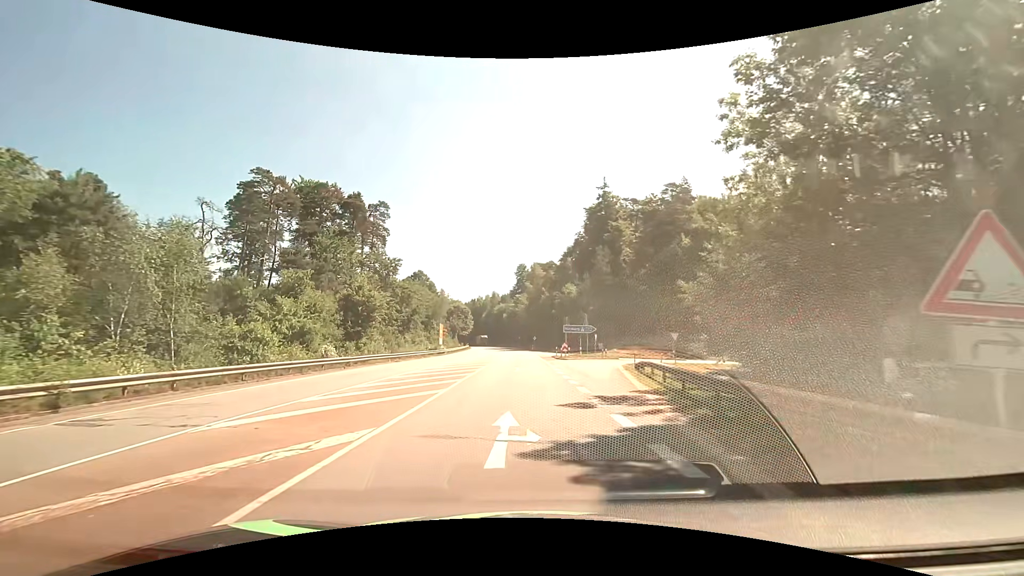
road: secondary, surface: asphalt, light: Day
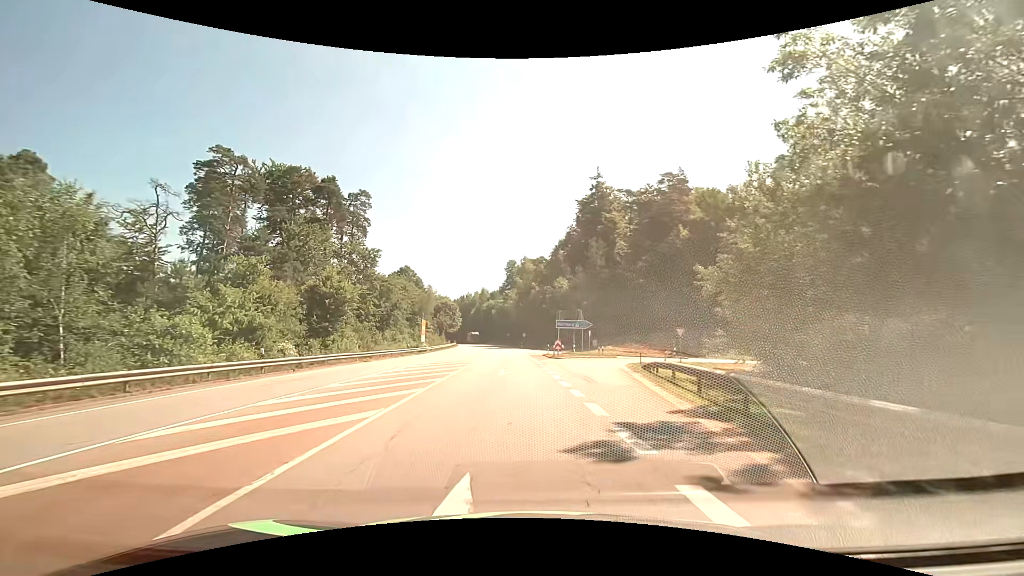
(0.0, +5.1) m; +1°
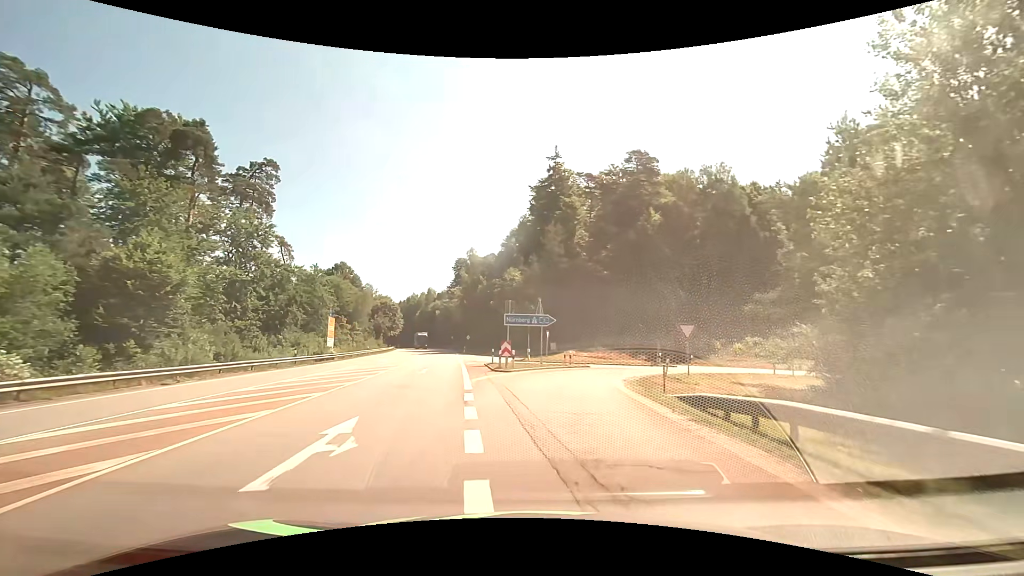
(+0.8, +15.2) m; +6°
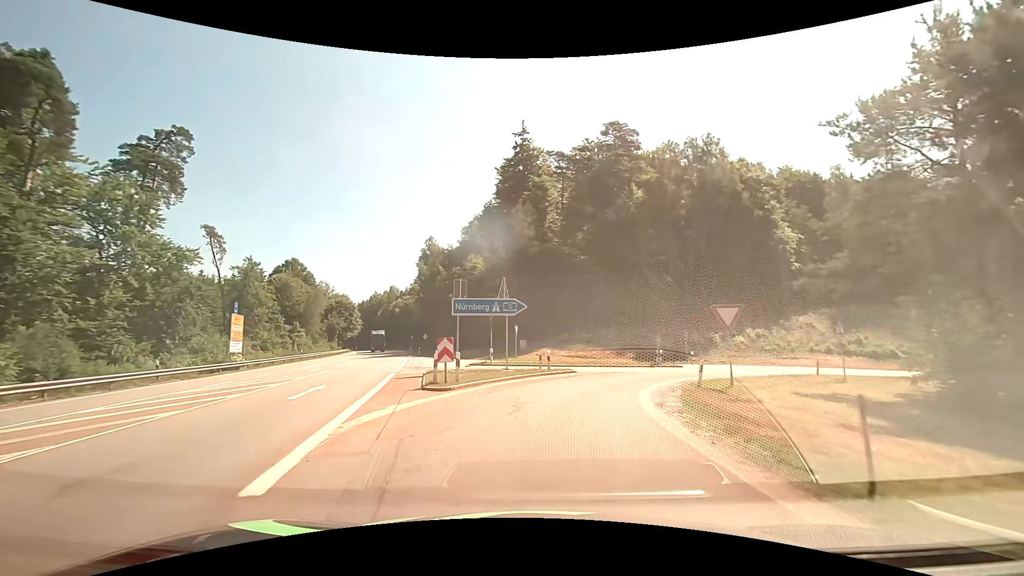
(+0.3, +10.5) m; +4°
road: motorway_link
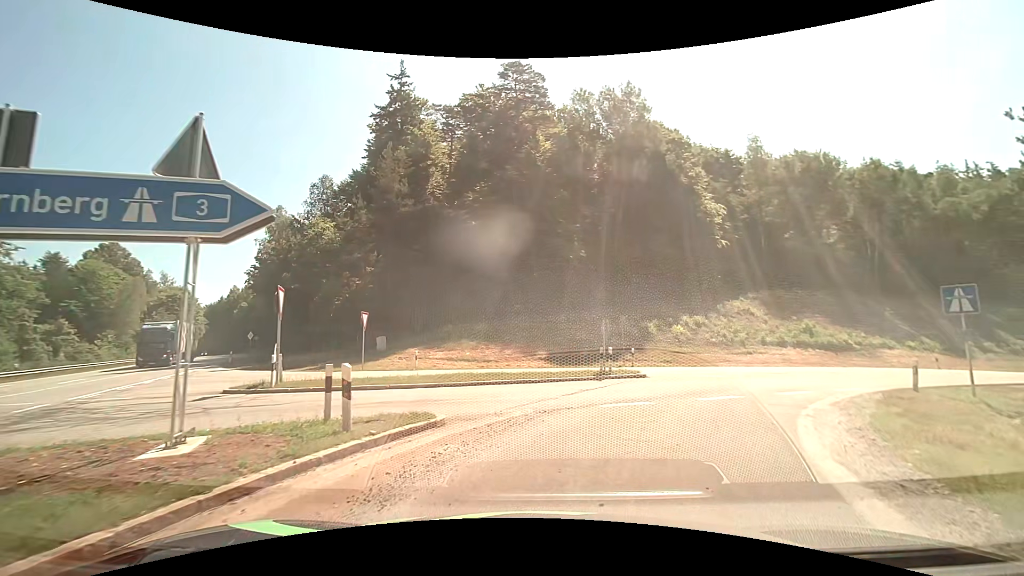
(+1.3, +16.2) m; +12°
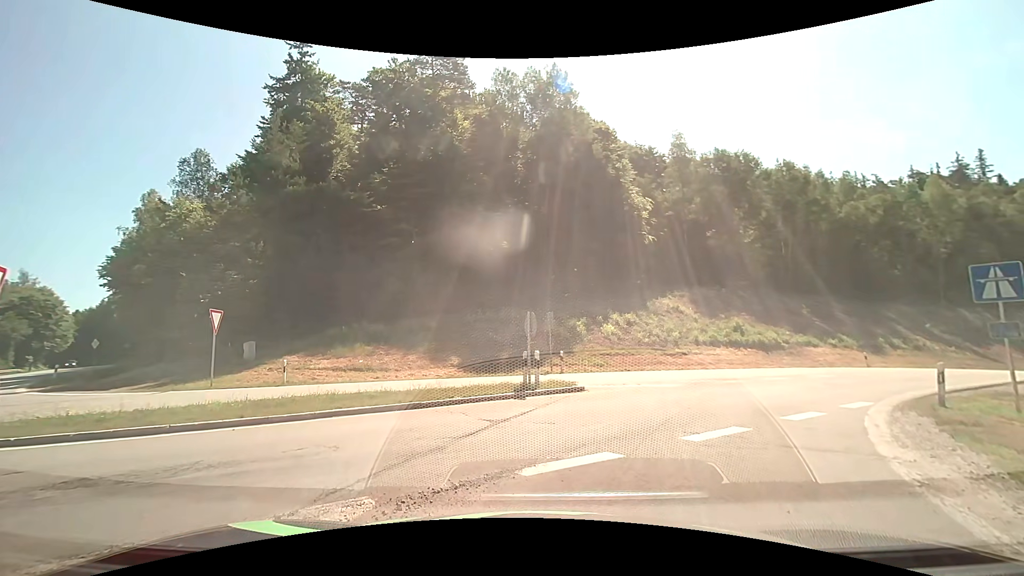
(+0.4, +5.0) m; +7°
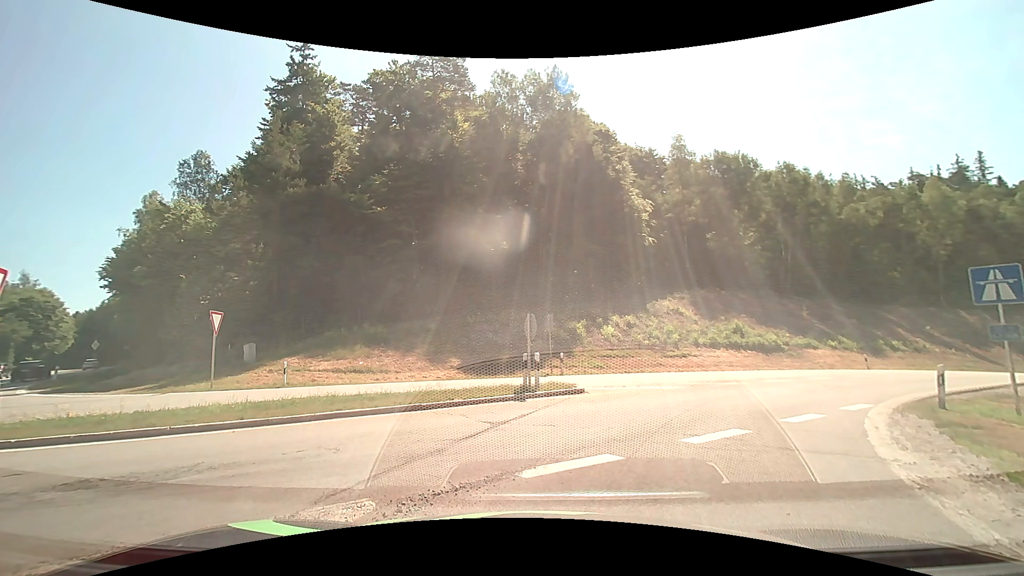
(0.0, +0.1) m; 0°
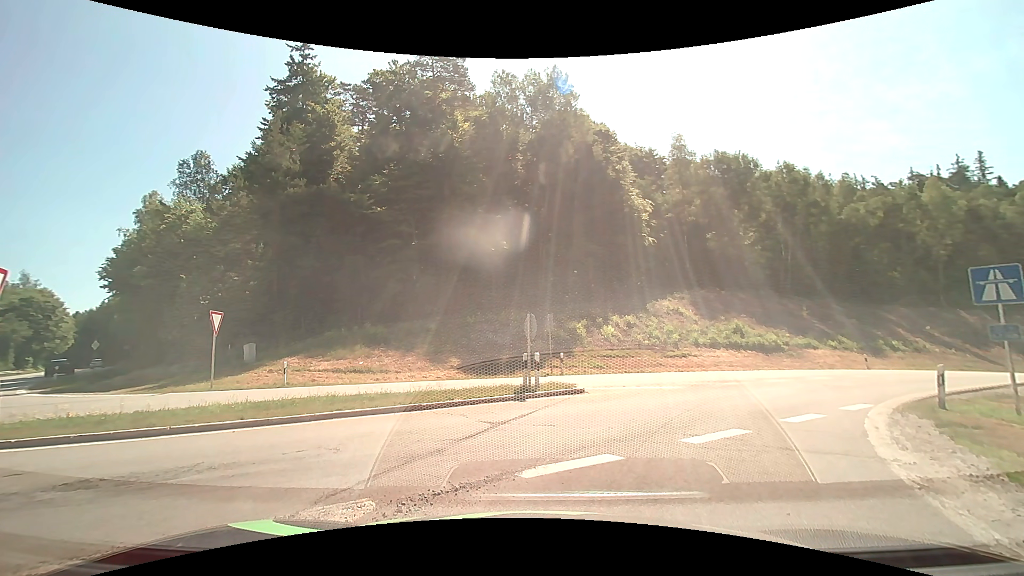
(0.0, 0.0) m; 0°
(+2, +10) (+8, +17) (+16, +24) (+24, +29) (+33, +35) (+41, +40) (+50, +44) (+59, +48) (+69, +52) (+79, +53) m
